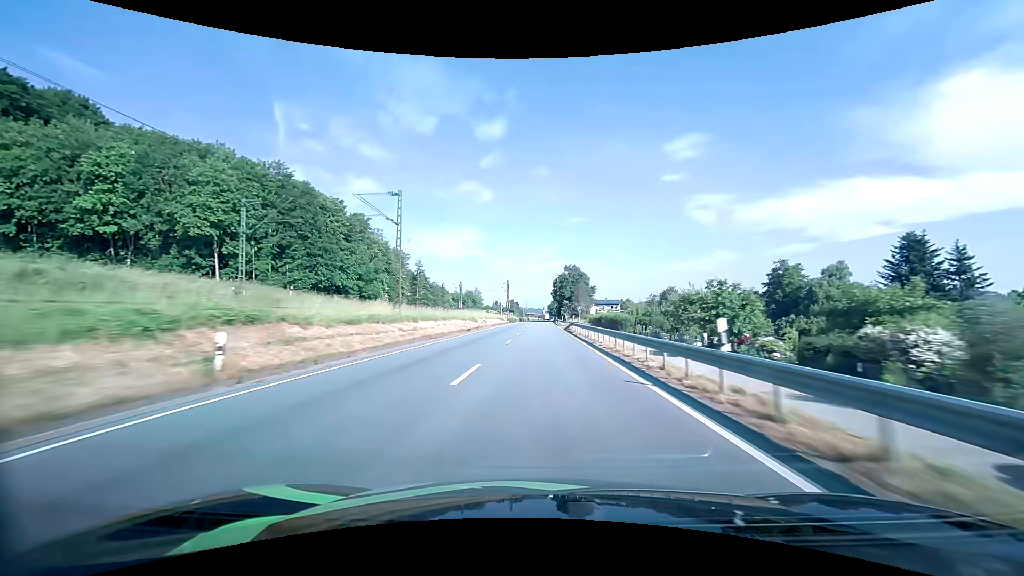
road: primary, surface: asphalt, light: Day
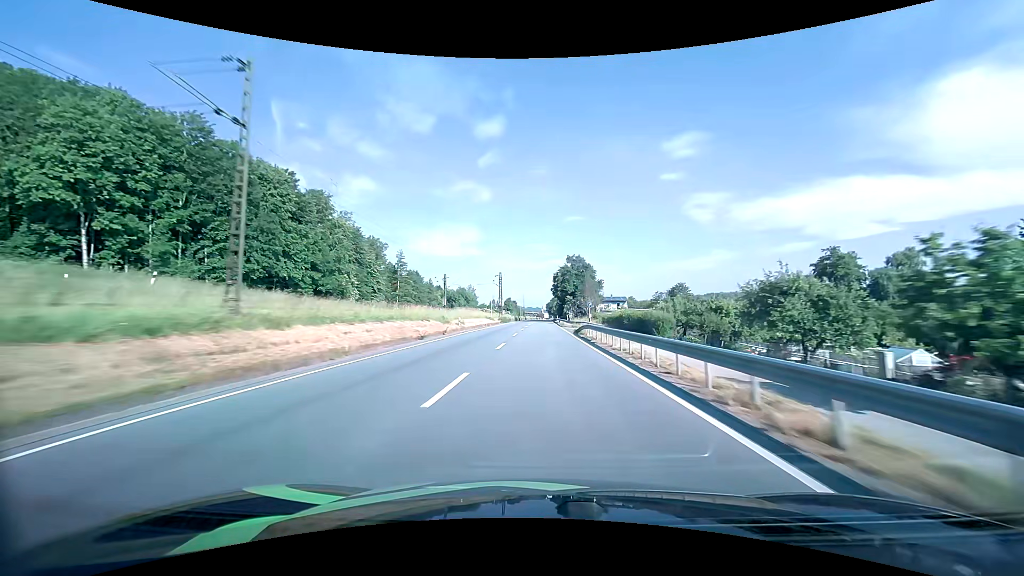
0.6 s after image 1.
(0.0, +17.2) m; 0°
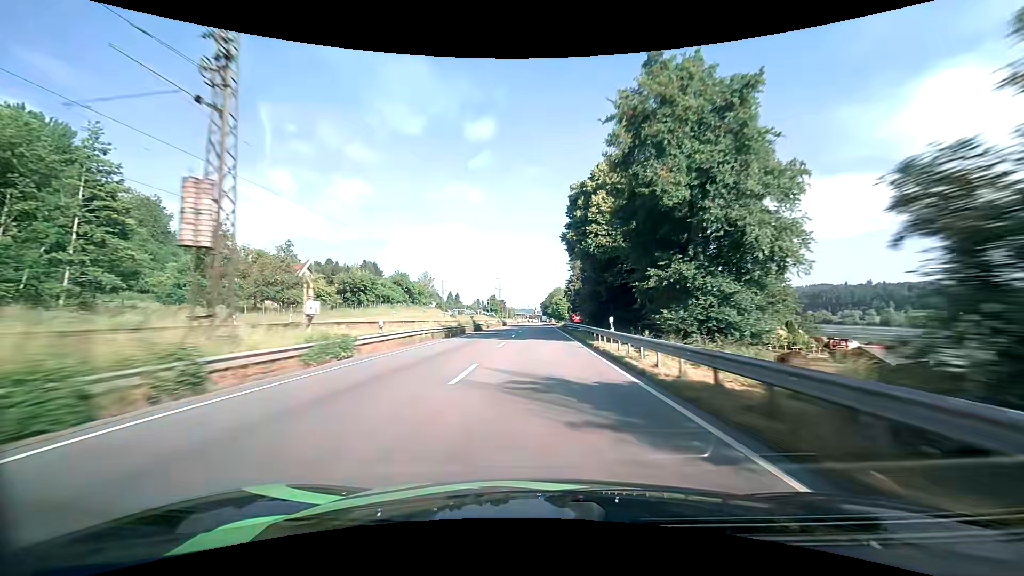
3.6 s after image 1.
(+0.6, +82.7) m; +1°
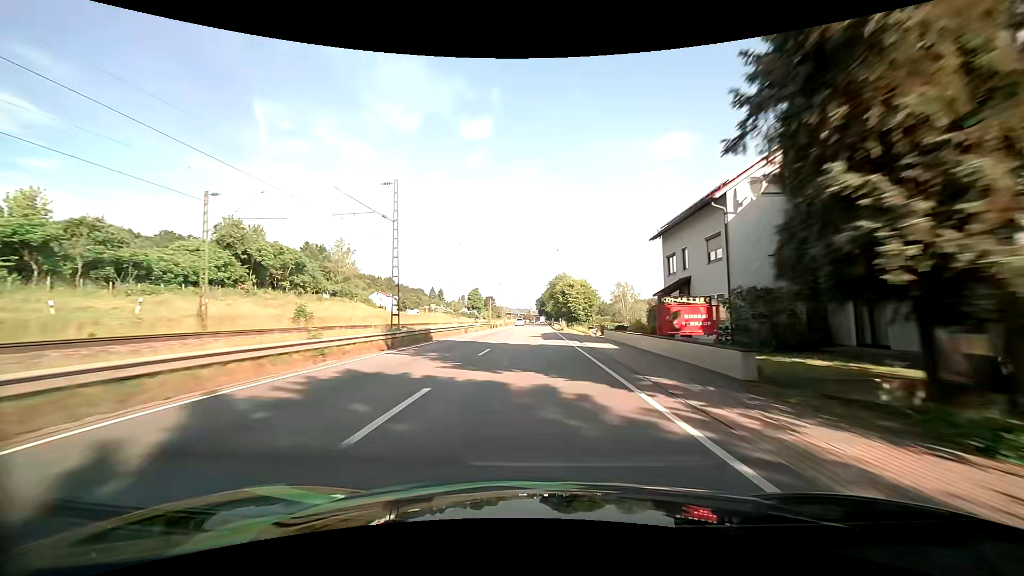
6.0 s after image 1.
(+0.1, +66.1) m; +1°
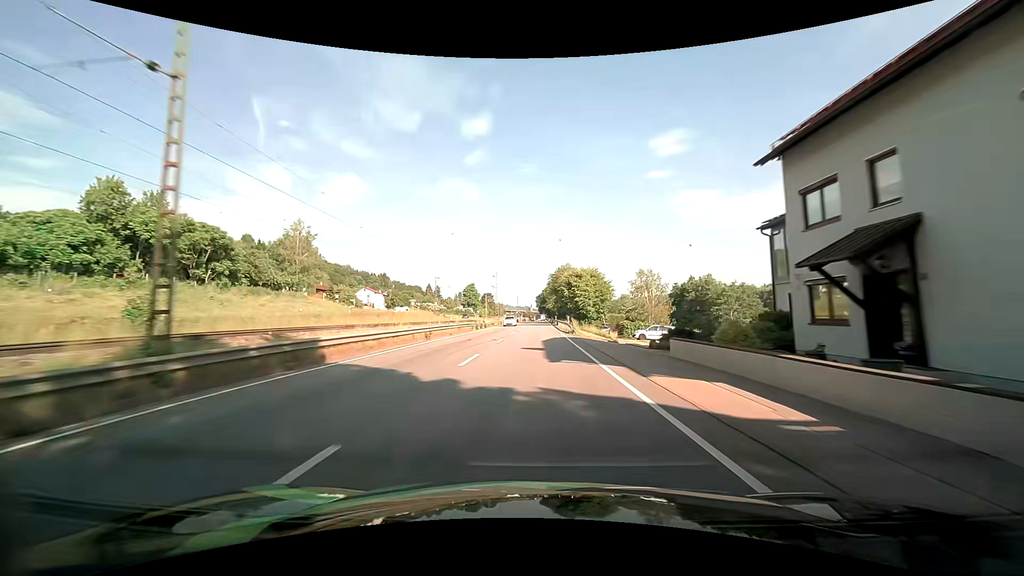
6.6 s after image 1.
(-0.1, +16.3) m; 0°
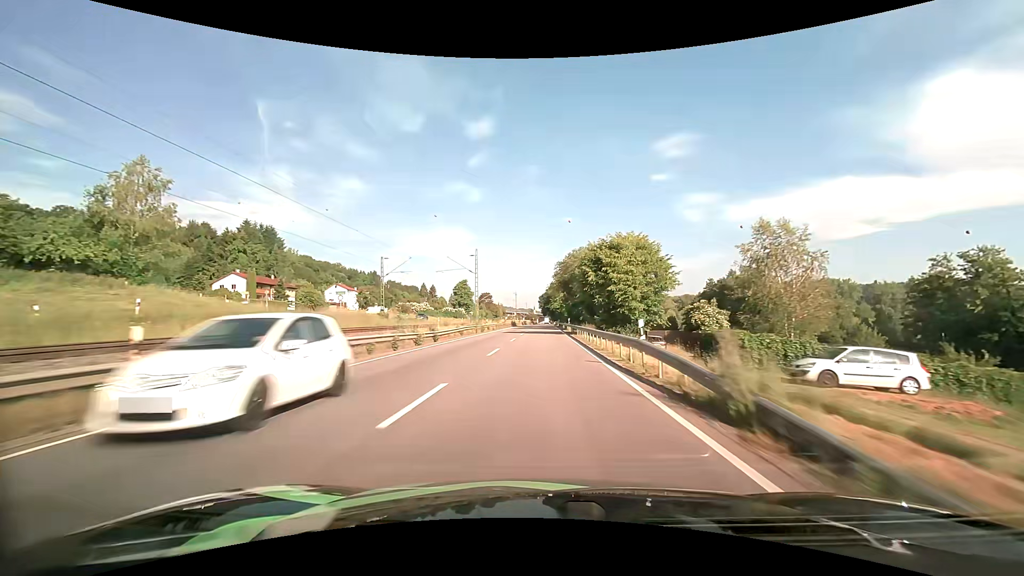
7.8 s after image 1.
(0.0, +31.7) m; 0°
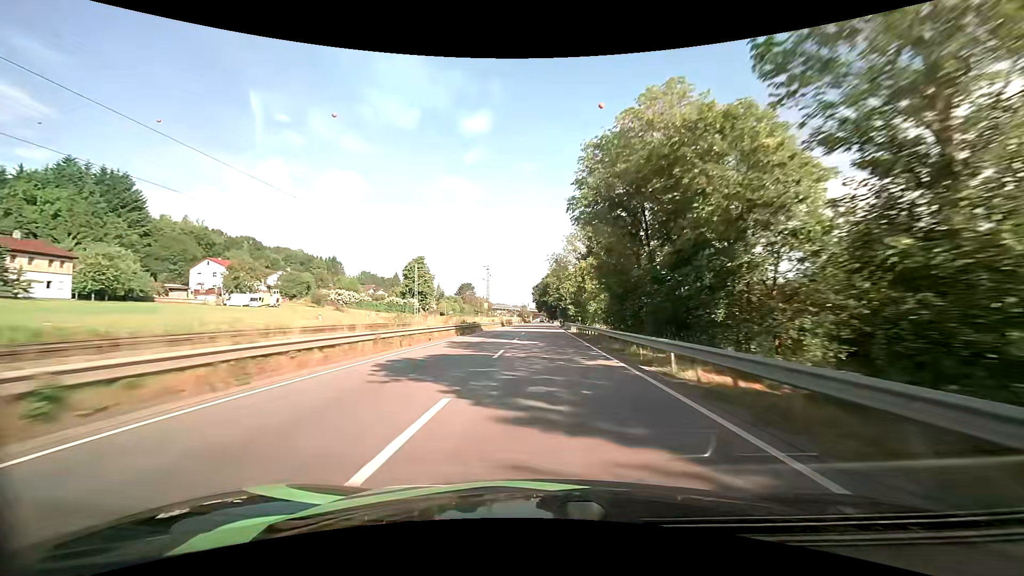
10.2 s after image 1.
(+0.1, +63.4) m; +1°
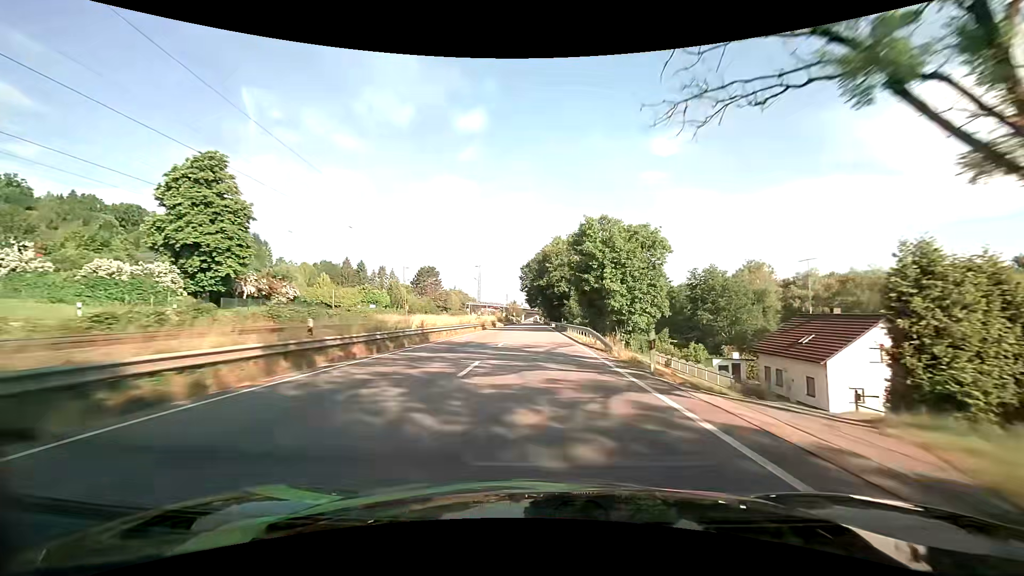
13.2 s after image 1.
(+0.5, +78.5) m; +1°
(0, +10) (0, +20) (0, +30) (0, +40) (0, +50) (0, +60) (0, +70) (-1, +80) (-1, +90) (-1, +100) m
